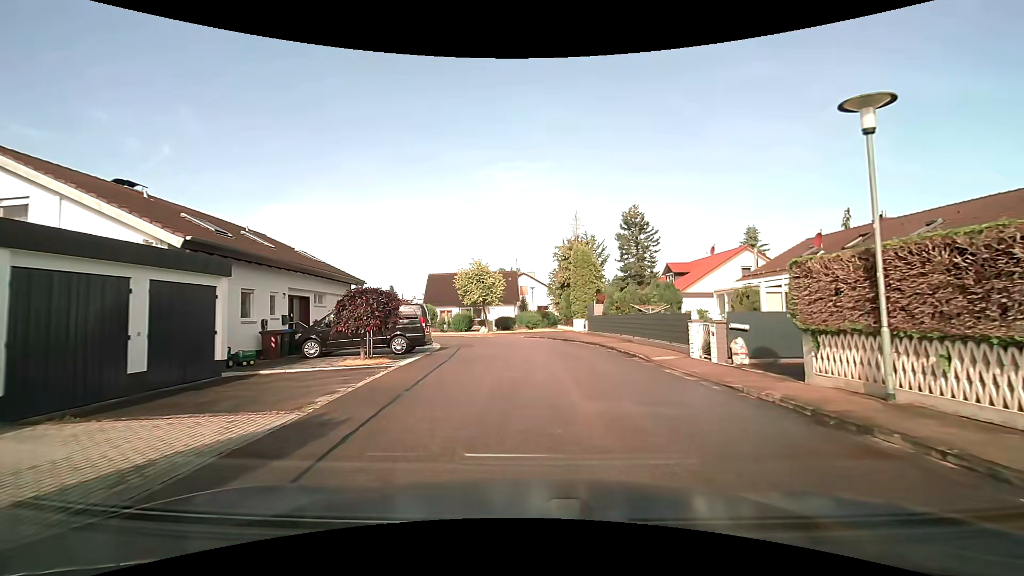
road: residential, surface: asphalt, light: Day
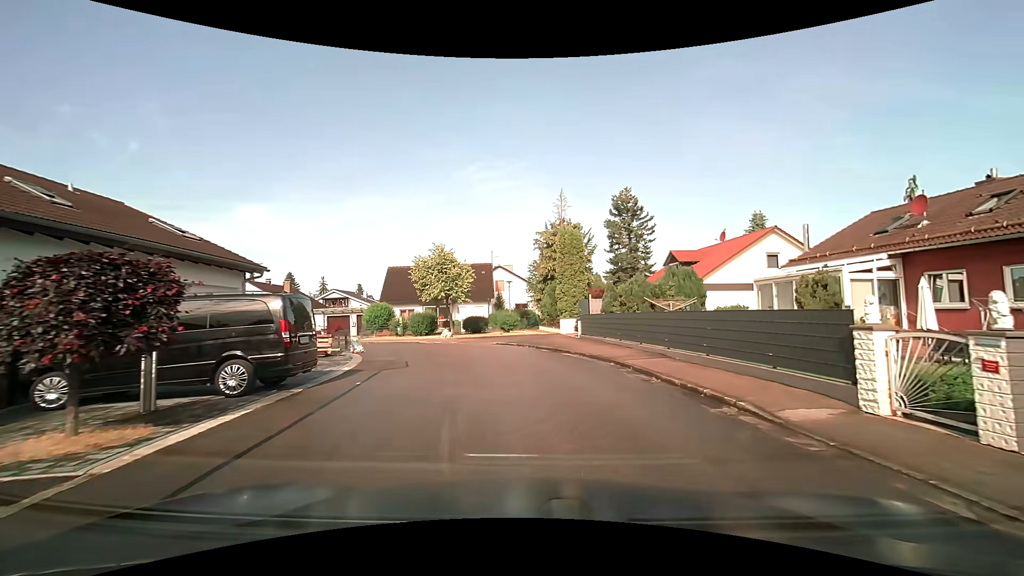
(+0.2, +9.0) m; +2°
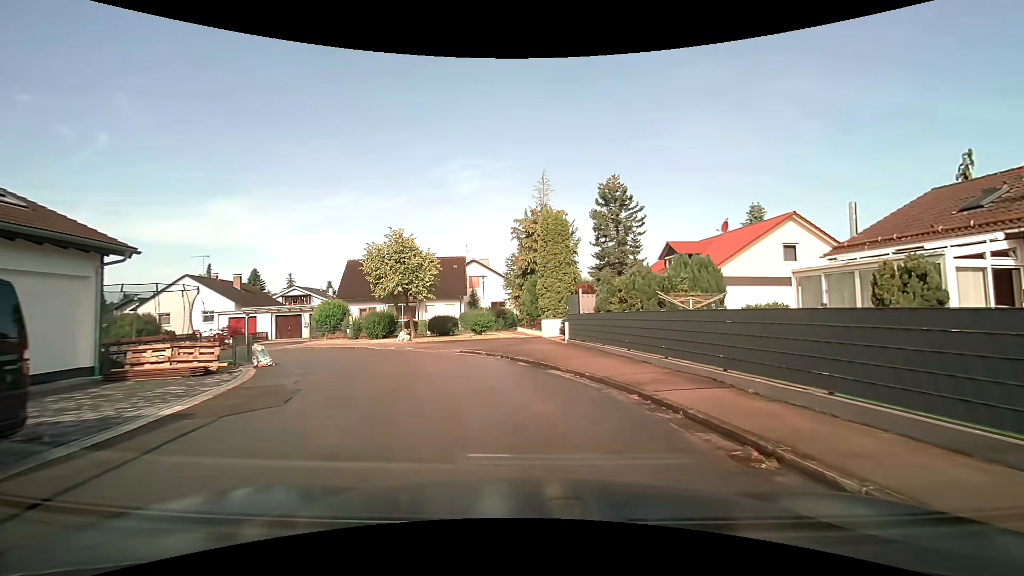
(+0.1, +5.7) m; +2°
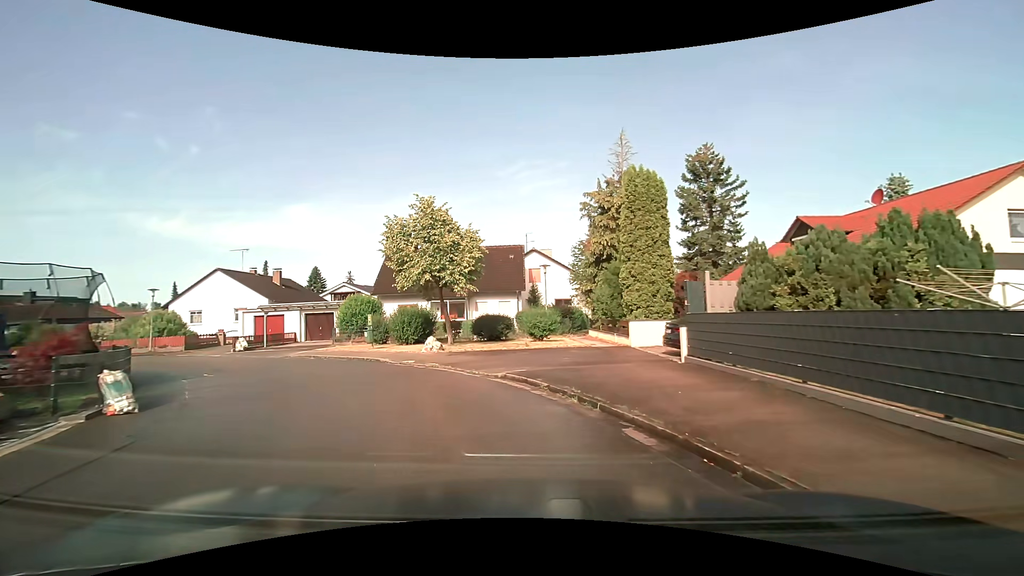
(-0.3, +8.2) m; -6°
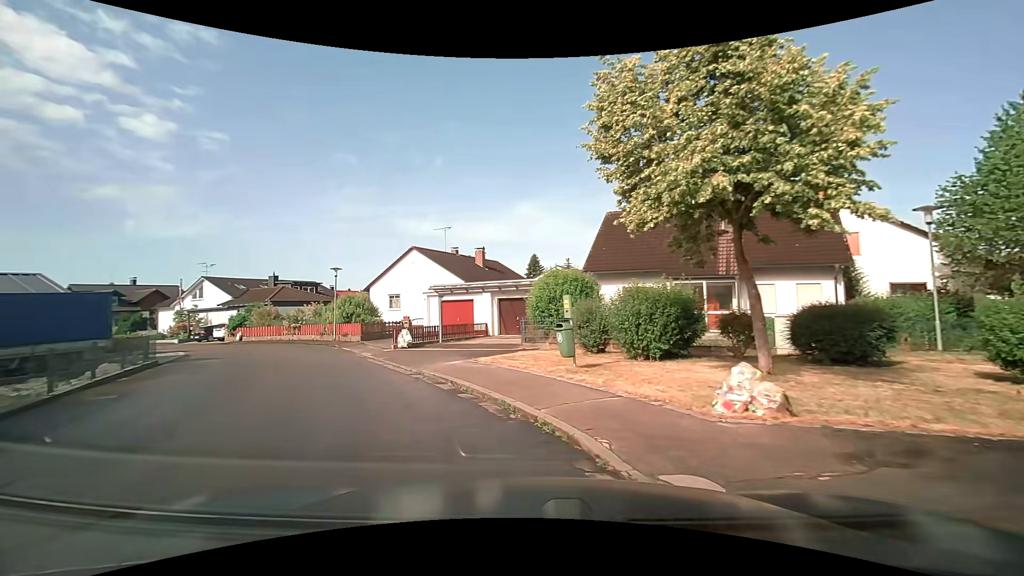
(-2.8, +12.6) m; -26°
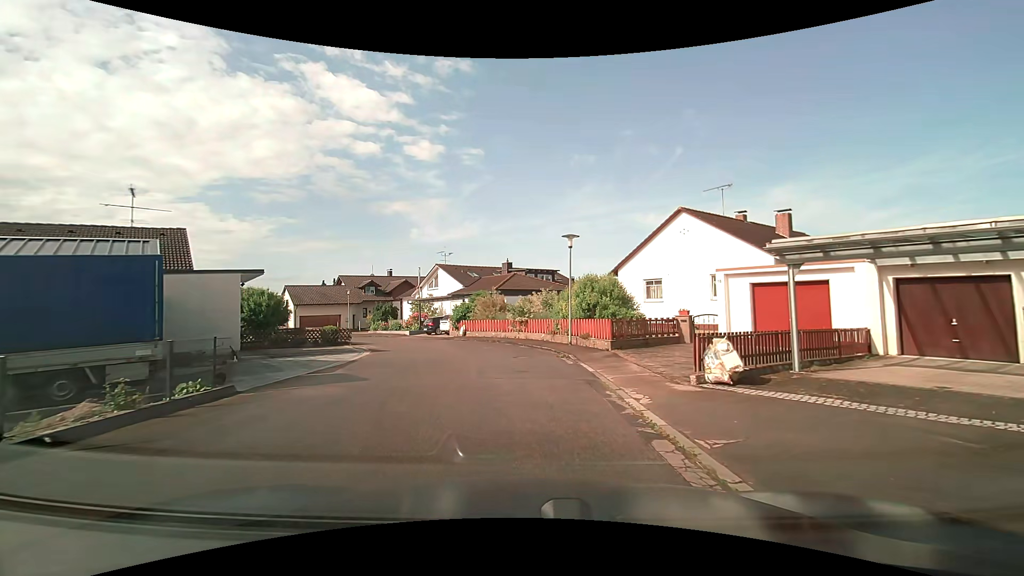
(-3.4, +12.1) m; -26°
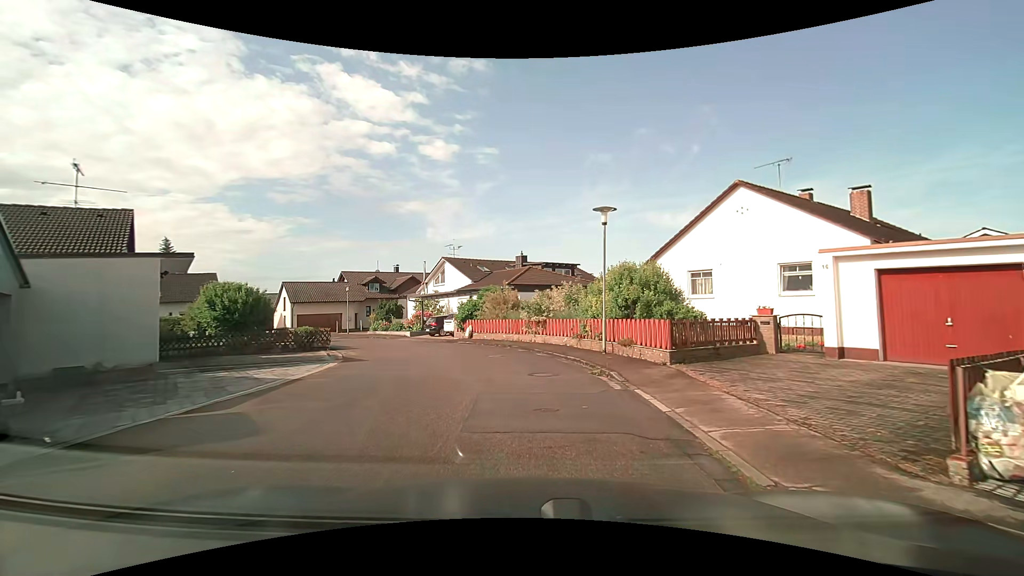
(-0.2, +5.2) m; -2°
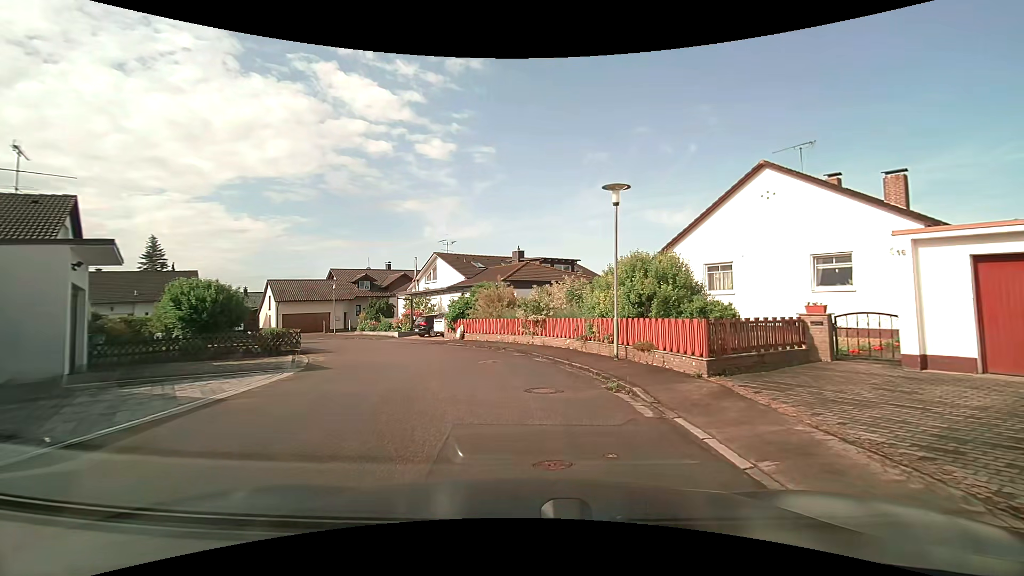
(0.0, +2.6) m; -1°
(0, +10) (-2, +20) (-7, +28) (-13, +36) (-22, +41) (-31, +38) (-40, +33) (-48, +27) (-56, +20) (-62, +13) m
